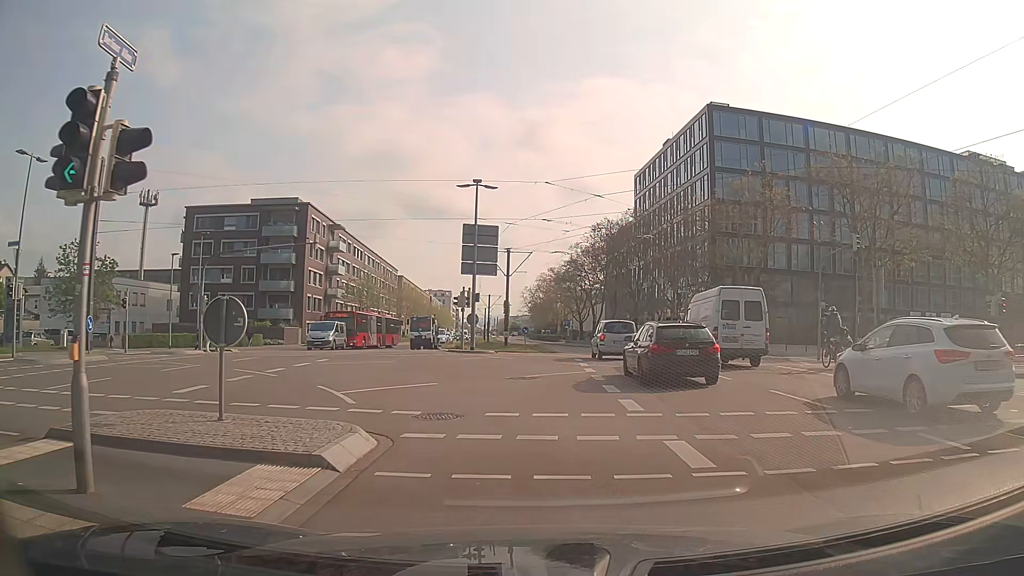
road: secondary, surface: asphalt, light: Day
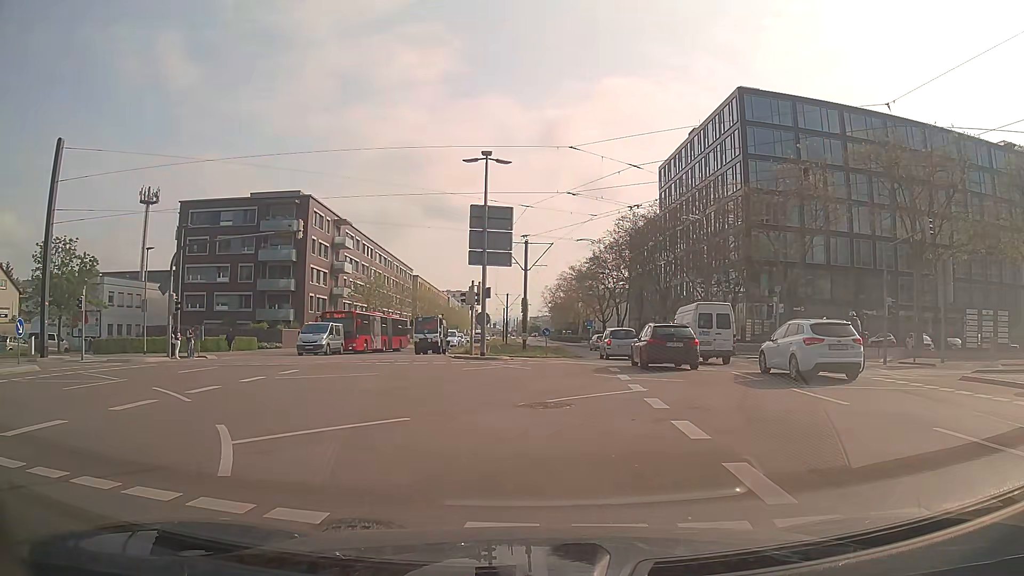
(0.0, +5.8) m; -2°
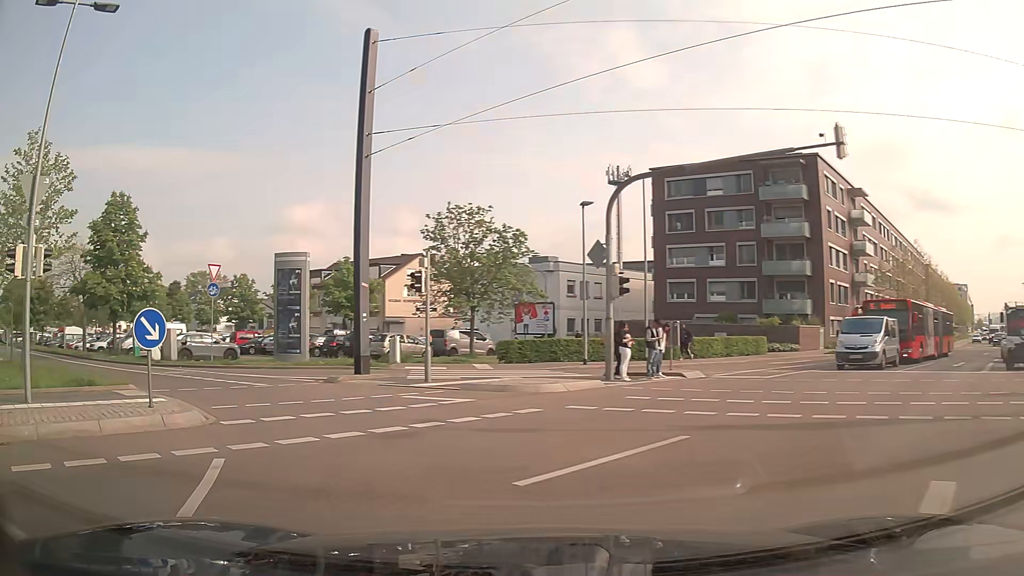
(-5.2, +14.3) m; -43°
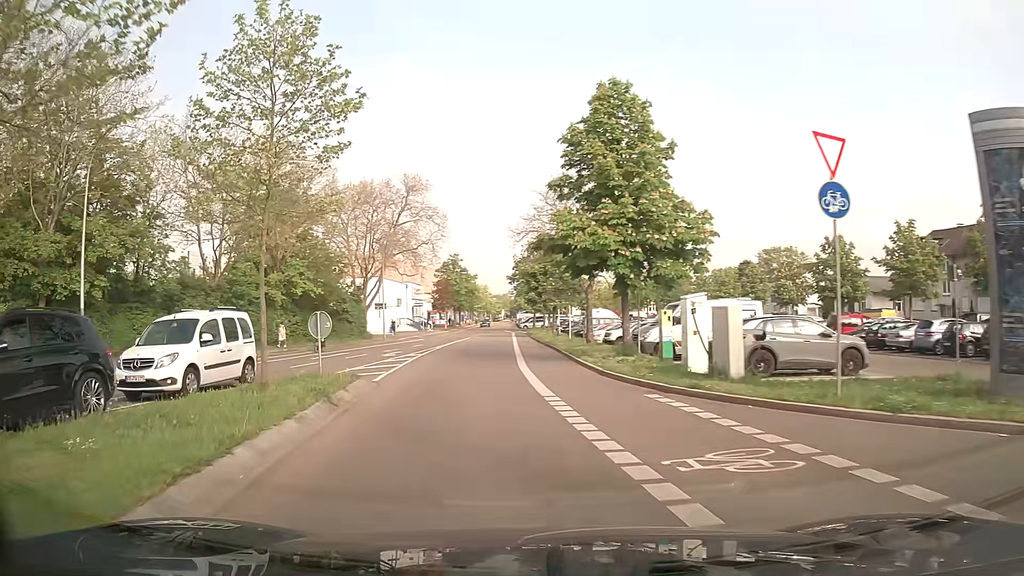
(-7.6, +16.4) m; -48°
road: residential
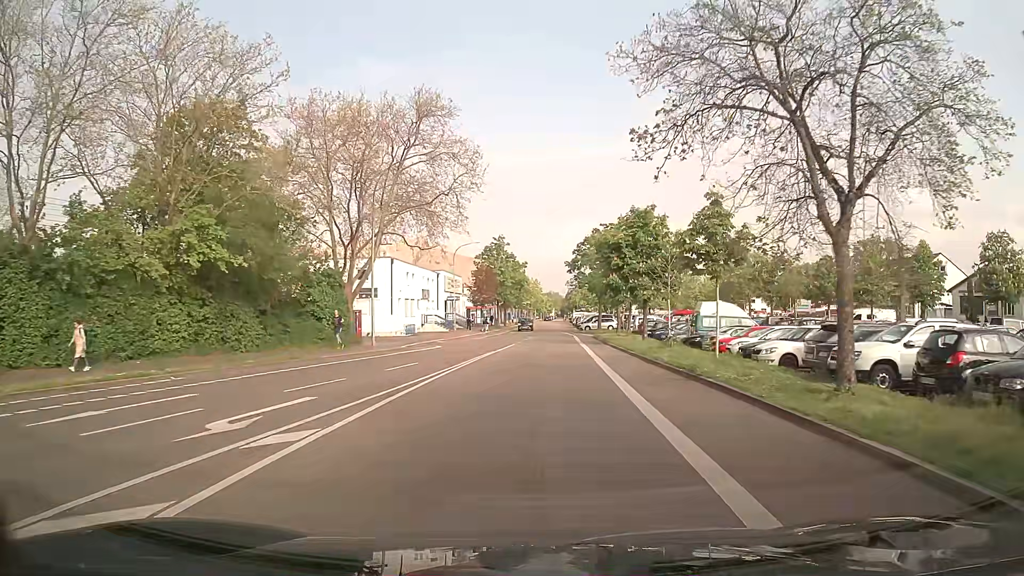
(-1.5, +21.8) m; -4°
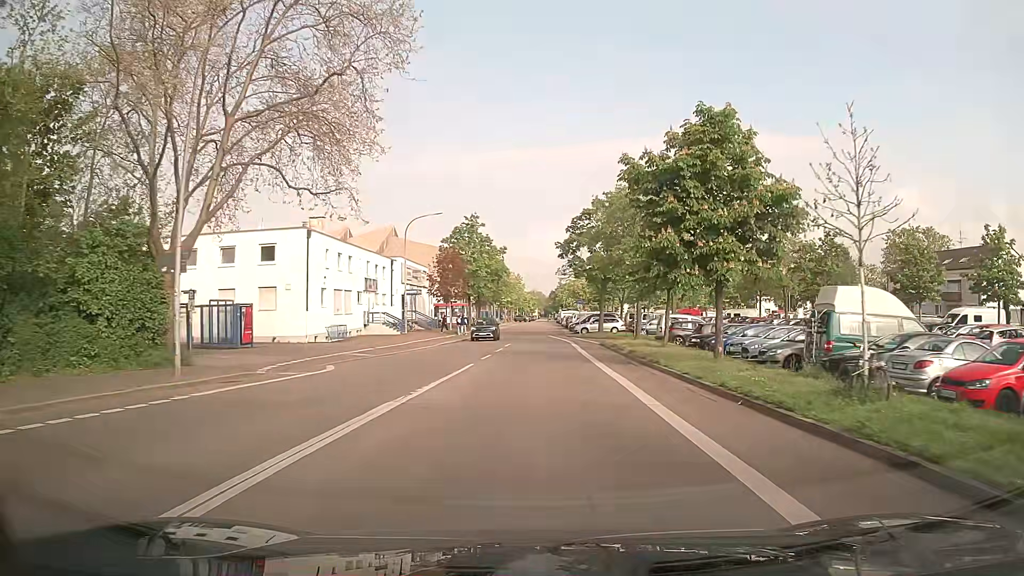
(+0.3, +18.5) m; +2°
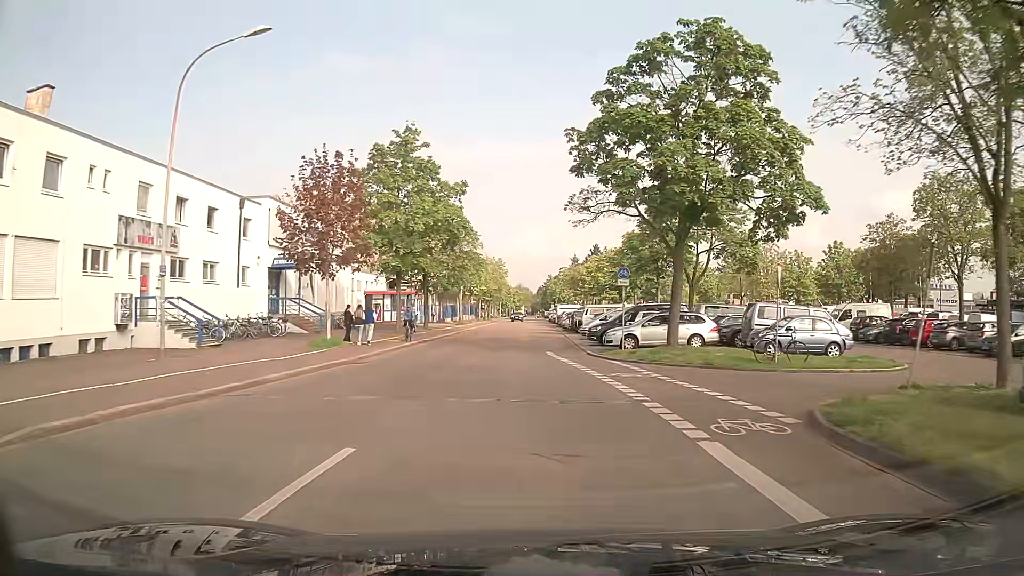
(+0.3, +33.2) m; +1°
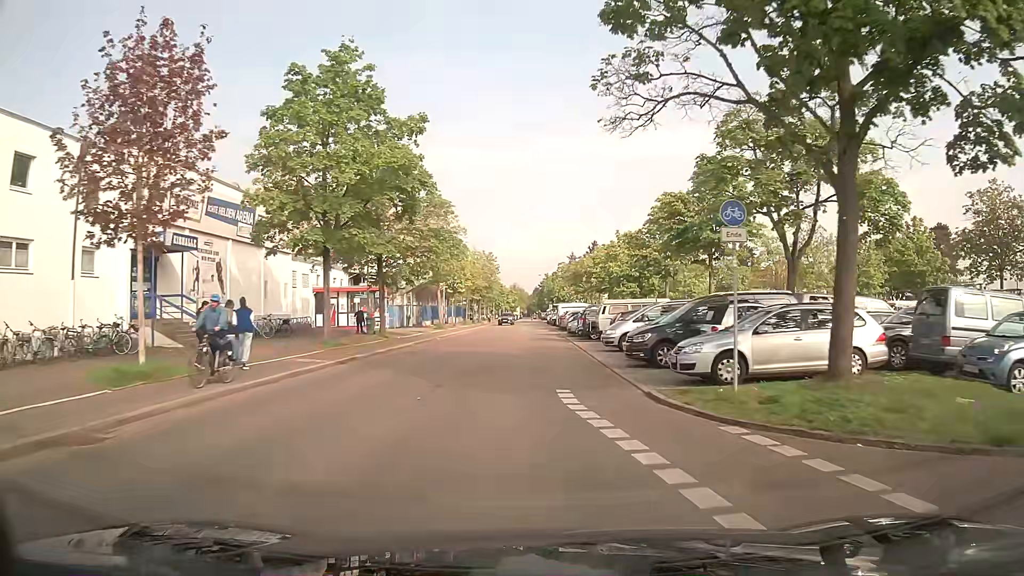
(0.0, +13.5) m; 0°
(0, +10) (0, +20) (0, +30) (0, +40) (0, +50) (0, +60) (0, +70) (0, +80) (+1, +90) (+1, +100) m
